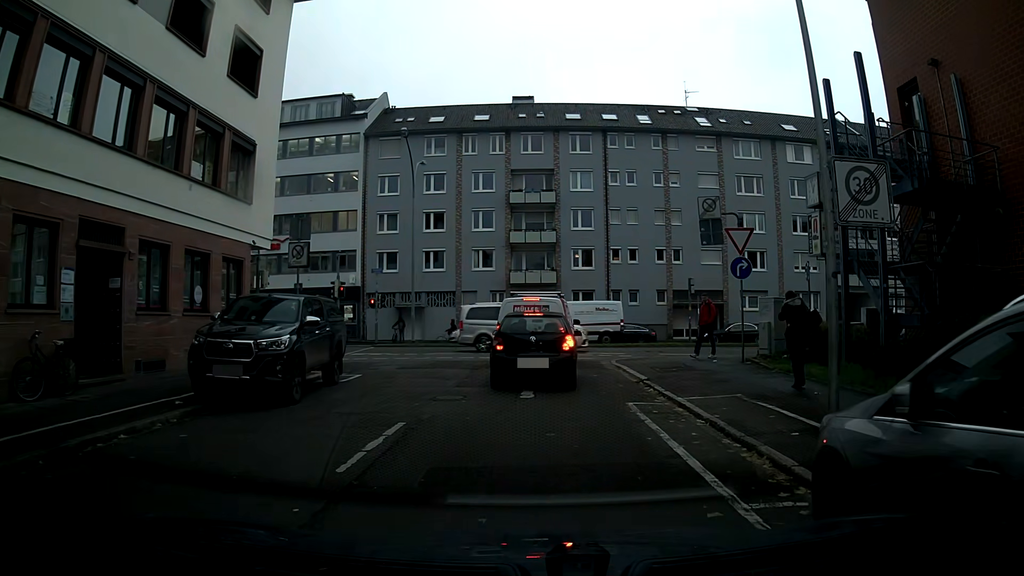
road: residential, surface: asphalt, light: Day
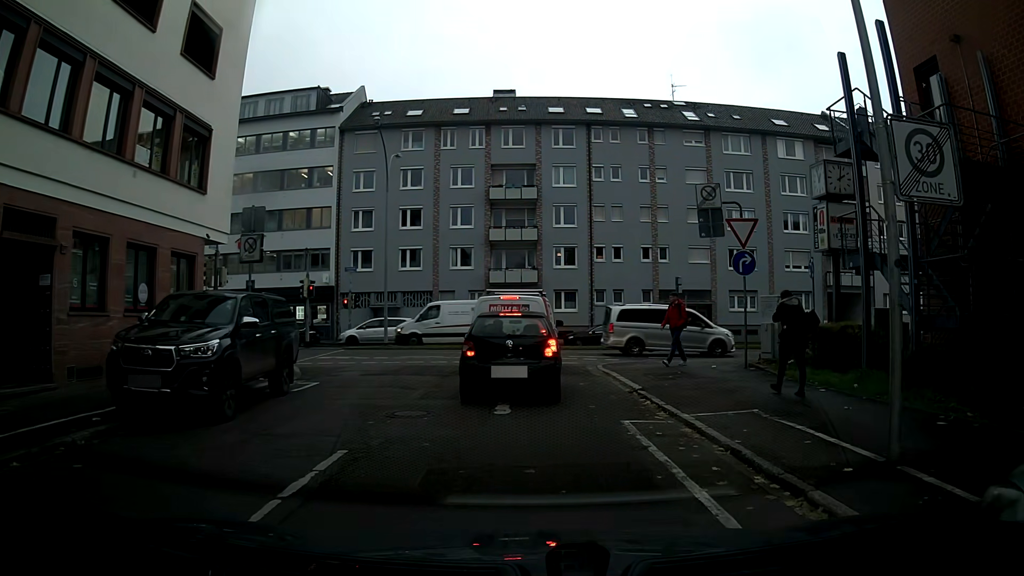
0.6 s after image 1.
(0.0, +1.8) m; +1°
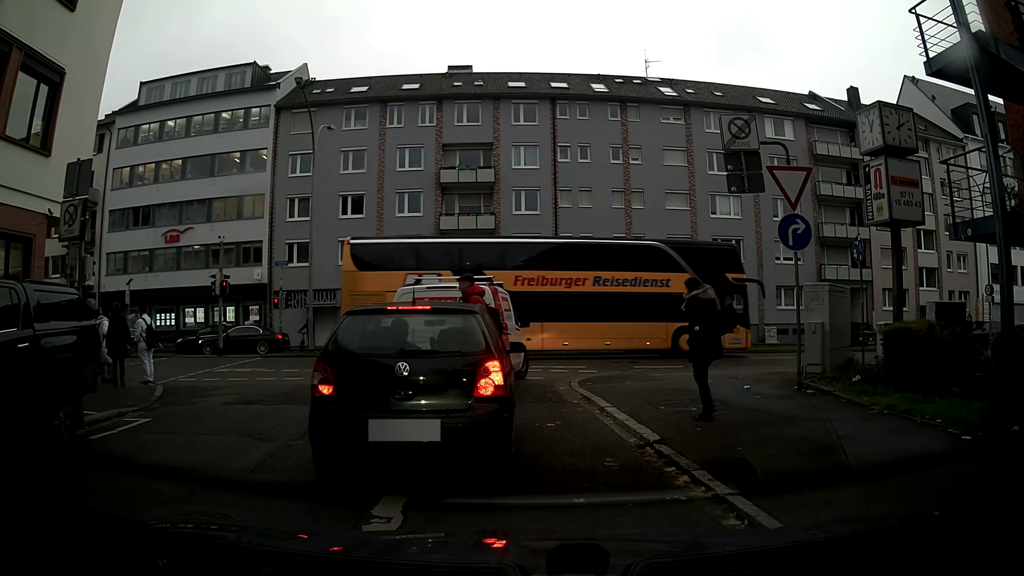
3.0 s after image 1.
(+0.1, +5.4) m; +3°
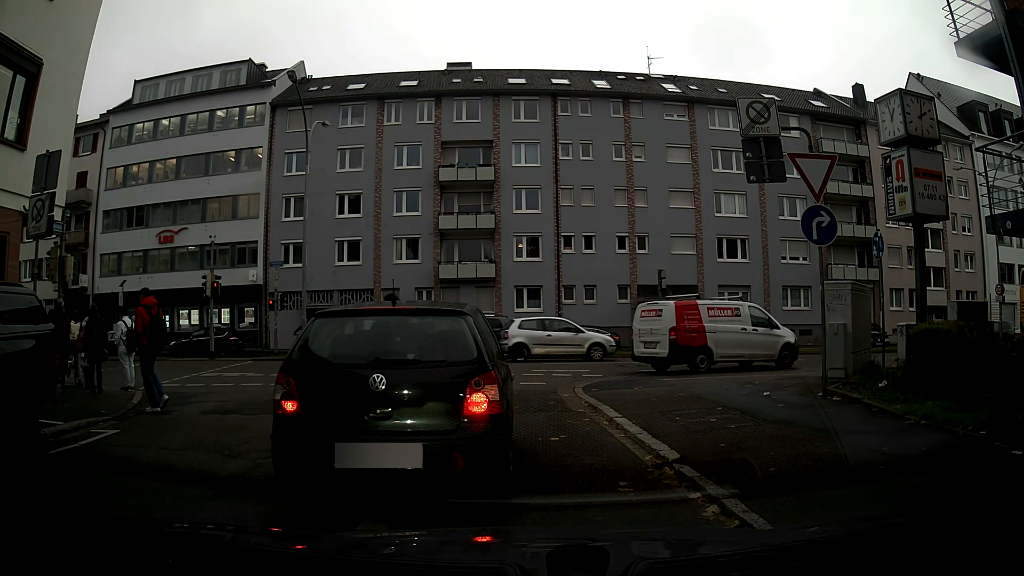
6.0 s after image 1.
(0.0, +0.9) m; 0°
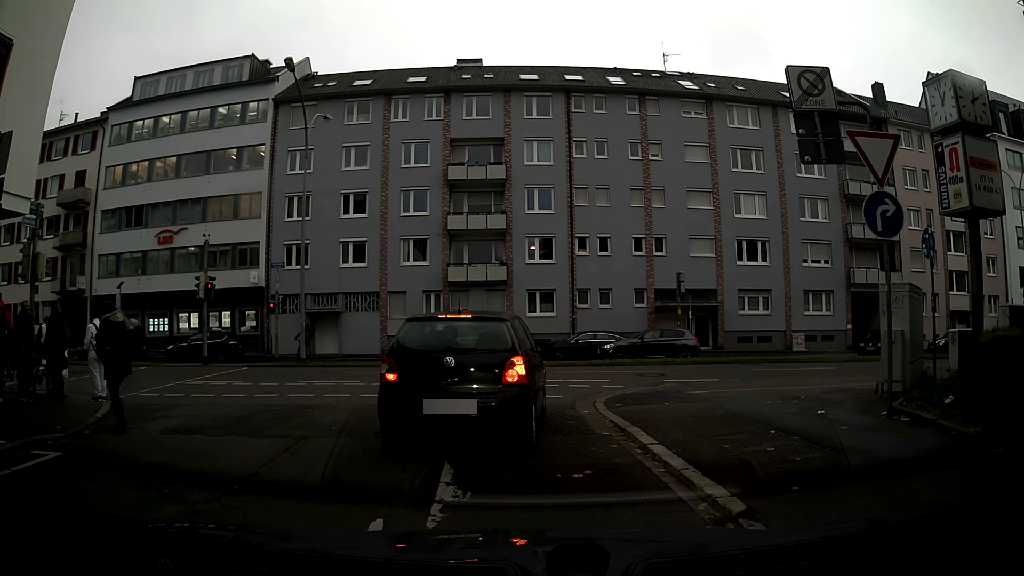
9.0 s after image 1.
(0.0, +1.6) m; -1°
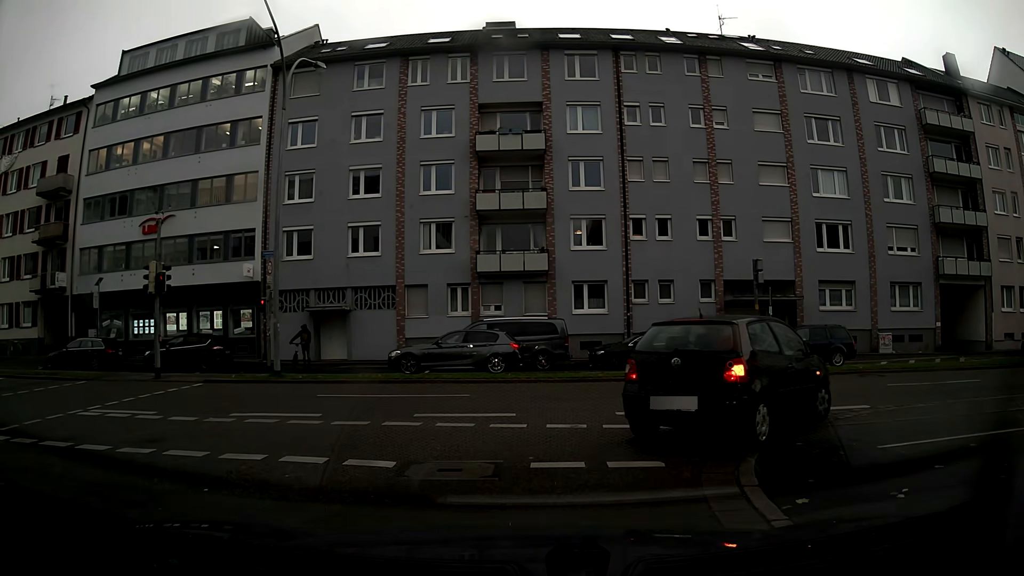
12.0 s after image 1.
(-0.2, +6.1) m; -2°
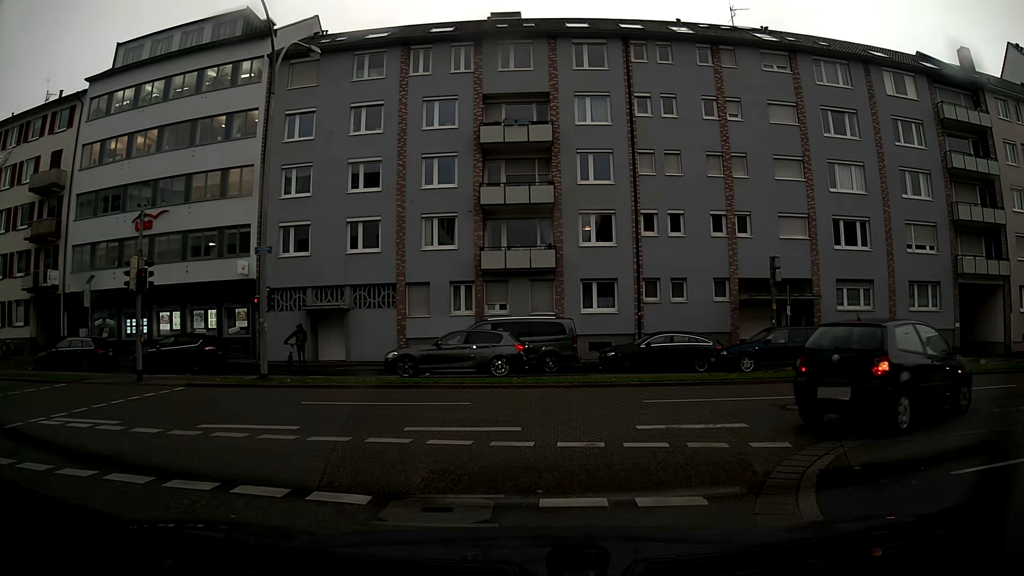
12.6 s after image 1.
(0.0, +1.3) m; 0°
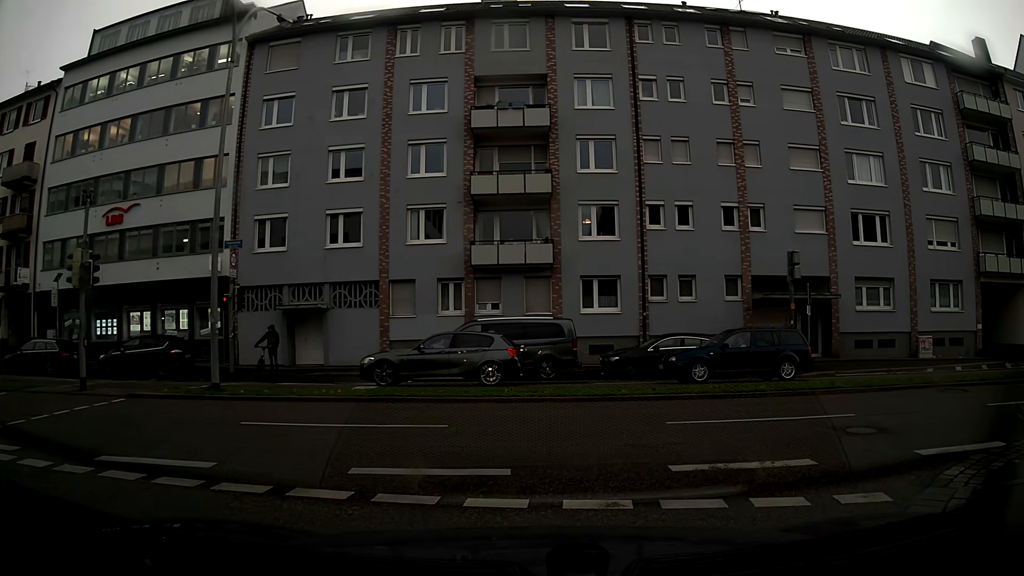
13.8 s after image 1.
(0.0, +2.4) m; -1°
(+5, +8) (+15, +9) (+25, +9) (+35, +9) (+45, +9) (+55, +9) (+65, +10) (+75, +10) (+85, +10) (+95, +10) m
